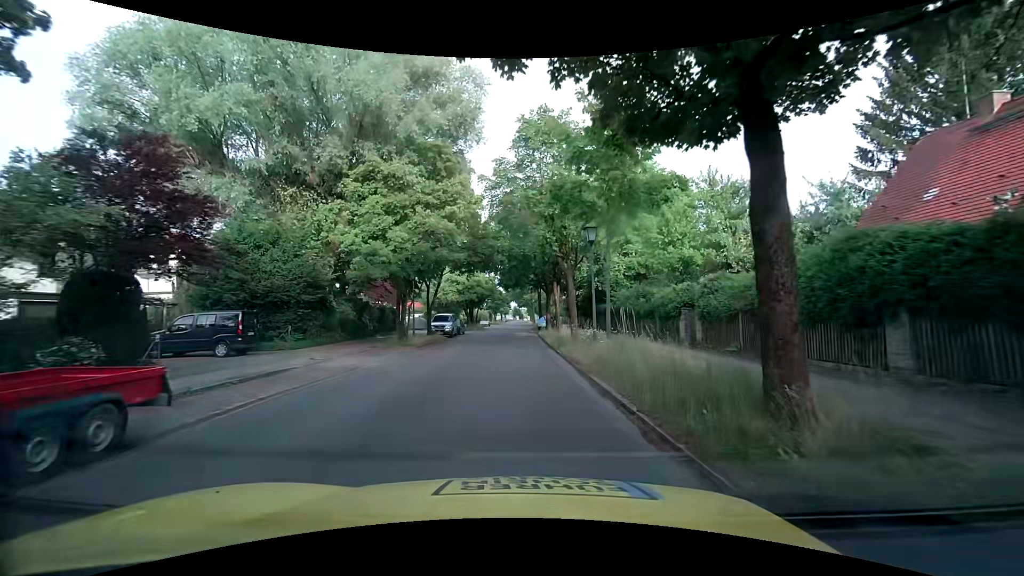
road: tertiary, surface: asphalt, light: Day
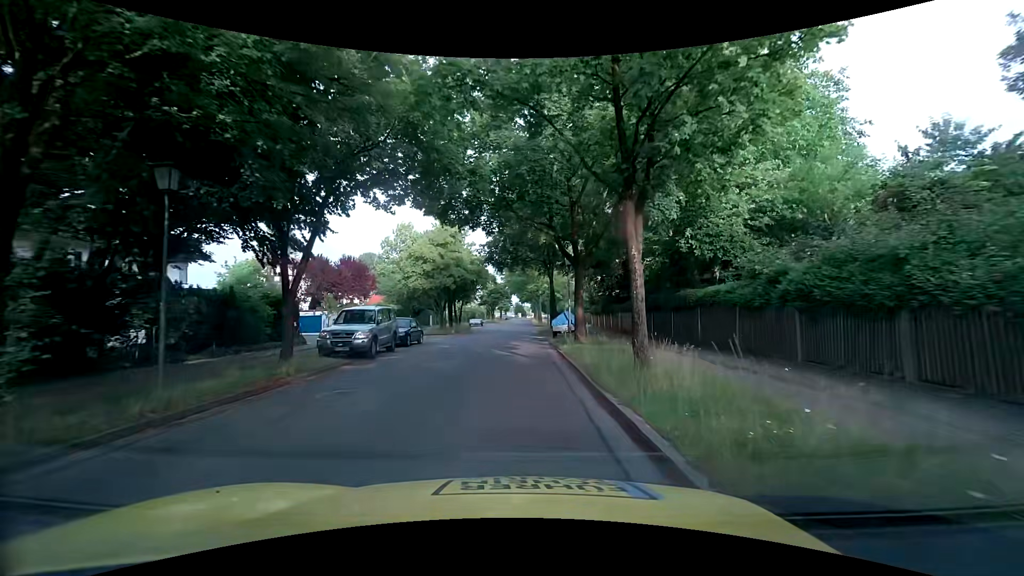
(+0.1, +20.6) m; +1°
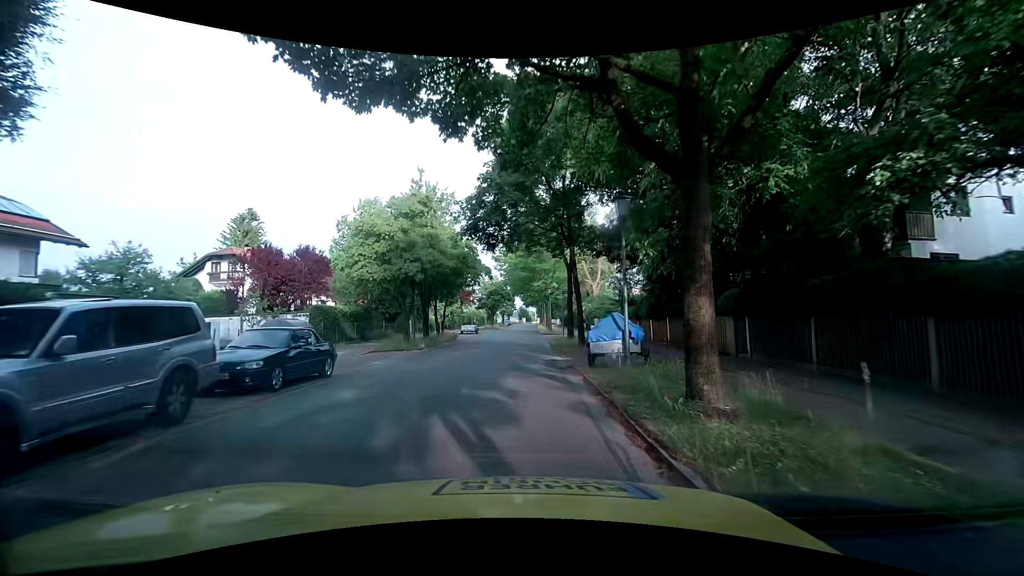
(-0.1, +12.9) m; -2°
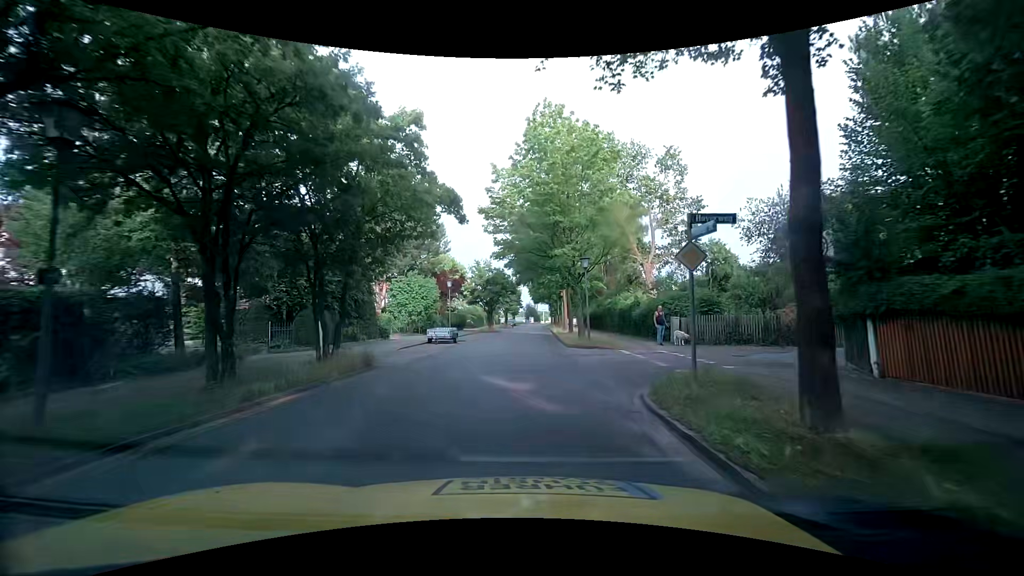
(-0.1, +22.1) m; +1°
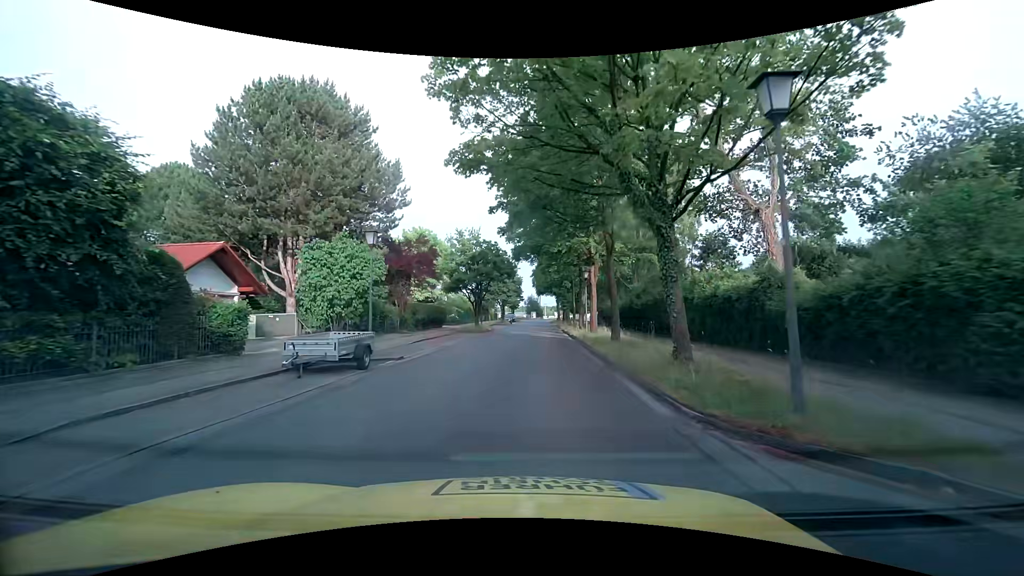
(-0.3, +18.3) m; -1°
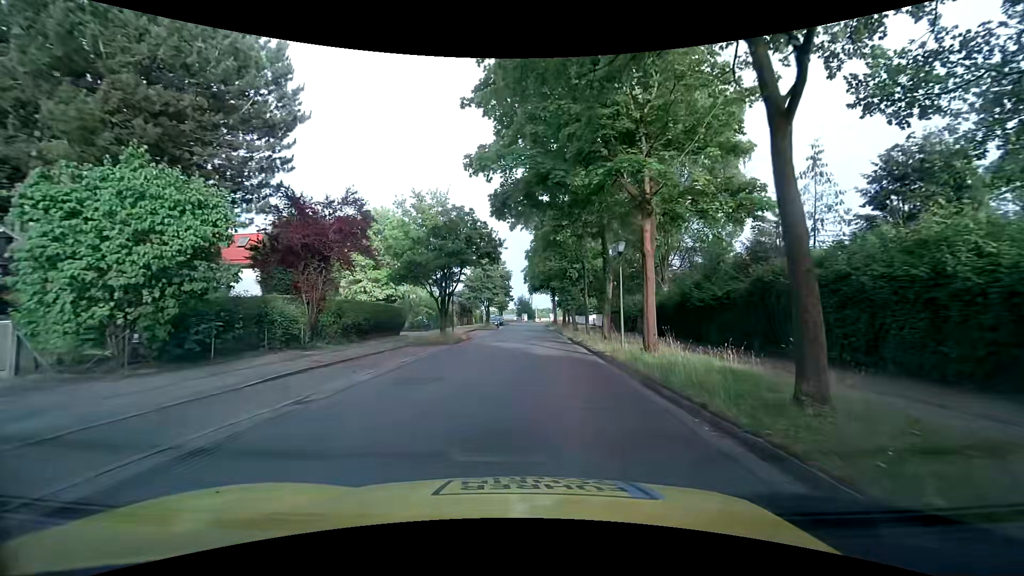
(0.0, +14.1) m; +1°
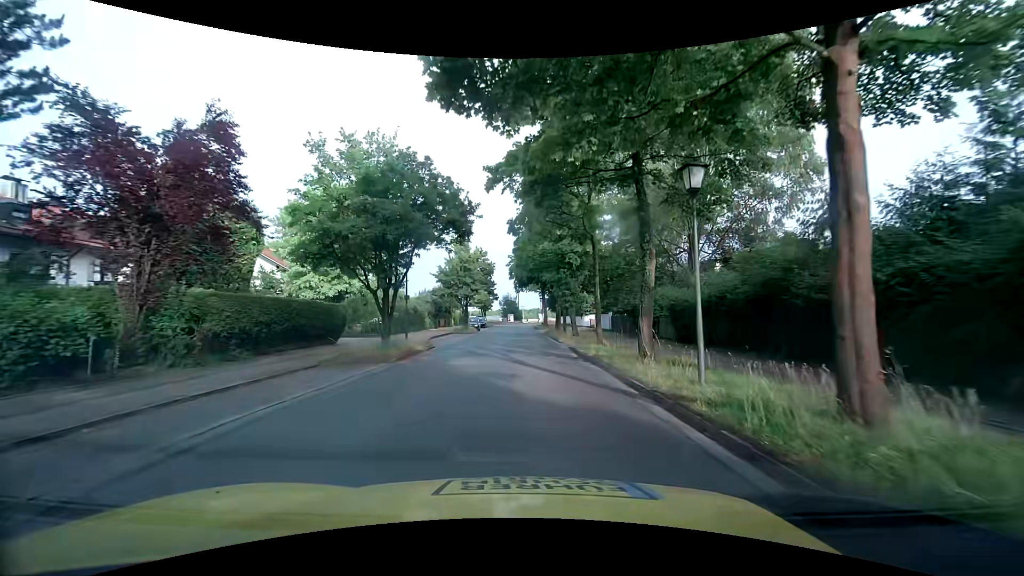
(+0.1, +9.5) m; +1°
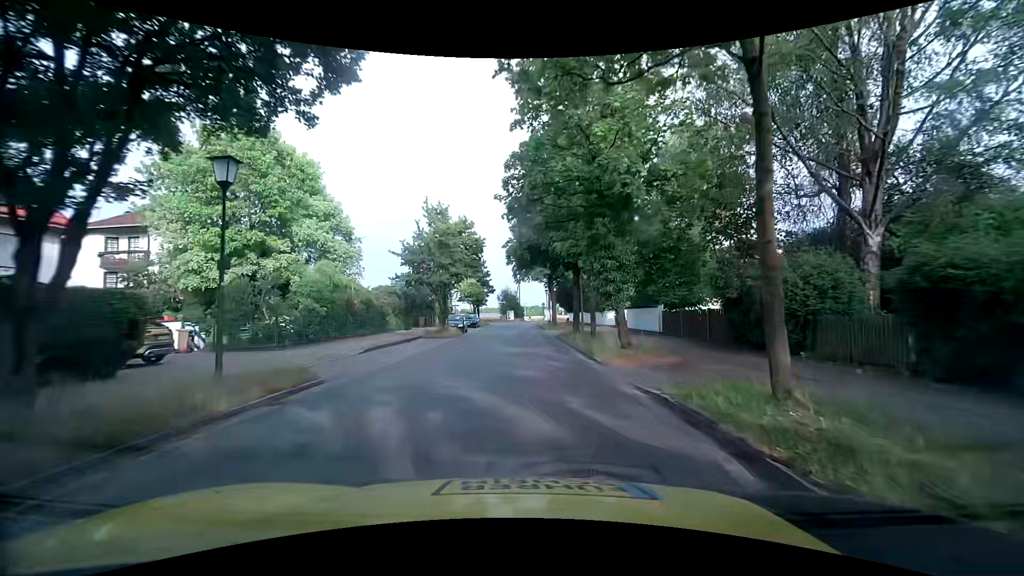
(0.0, +14.4) m; 0°
(0, +10) (0, +20) (0, +30) (-1, +40) (-1, +50) (-1, +60) (0, +70) (+2, +80) (+8, +88) (+15, +94) m
